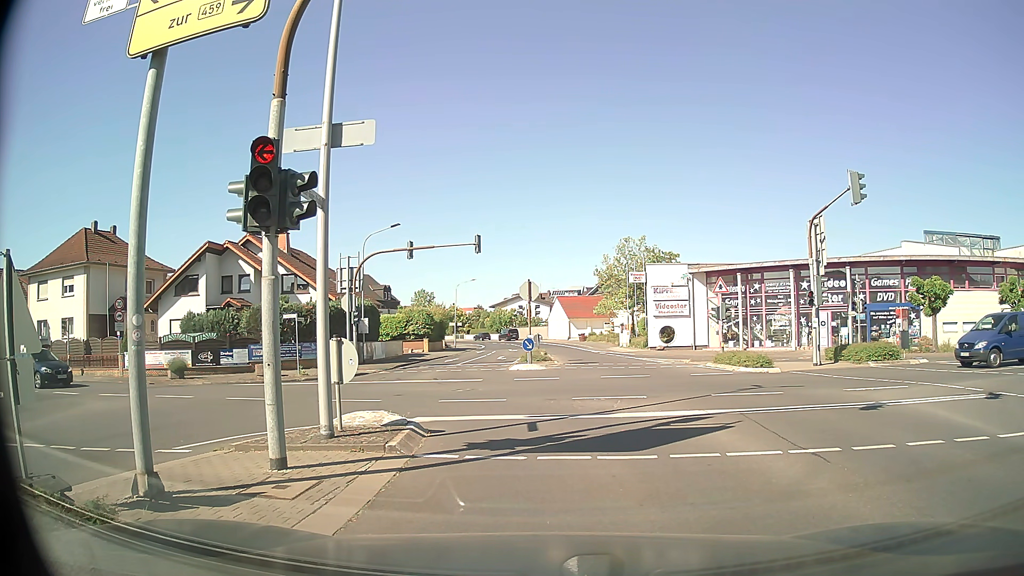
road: secondary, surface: asphalt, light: Day
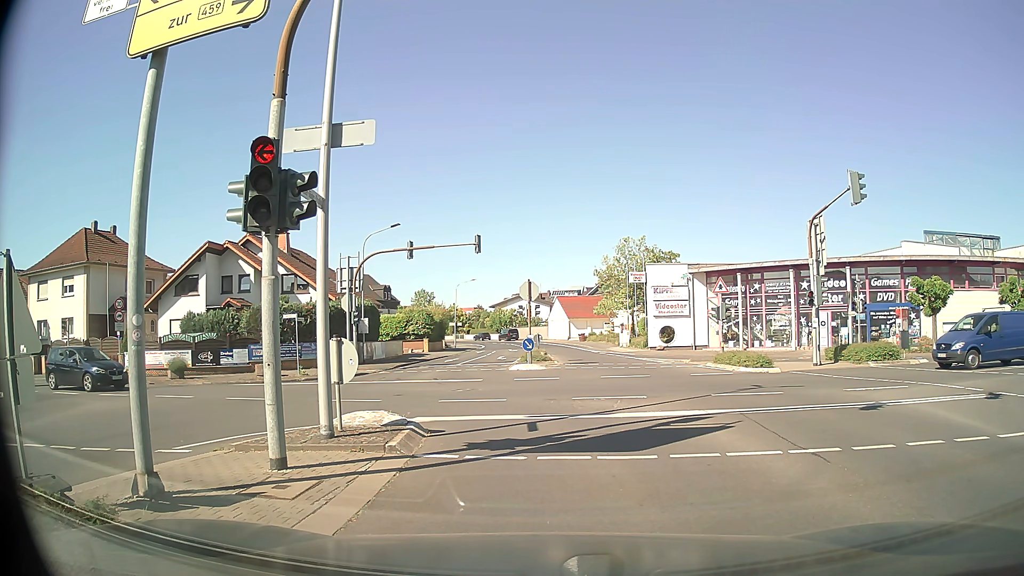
(0.0, 0.0) m; 0°
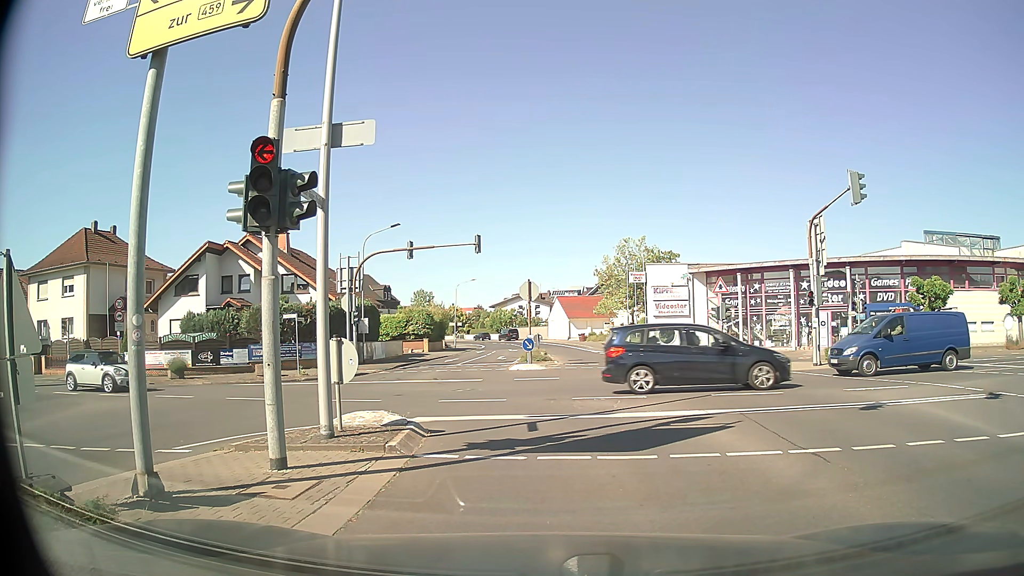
(0.0, 0.0) m; 0°
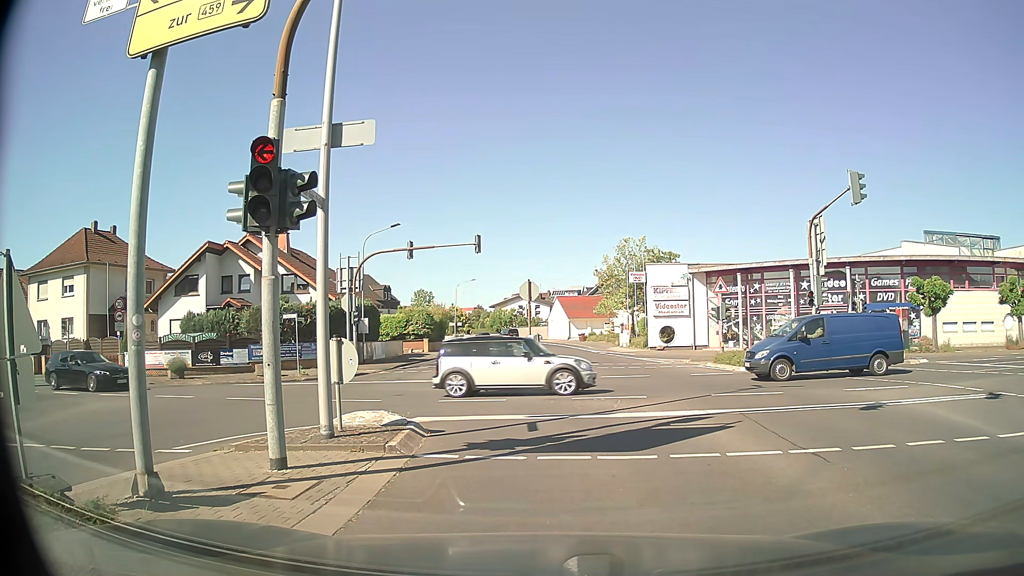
(0.0, 0.0) m; 0°
